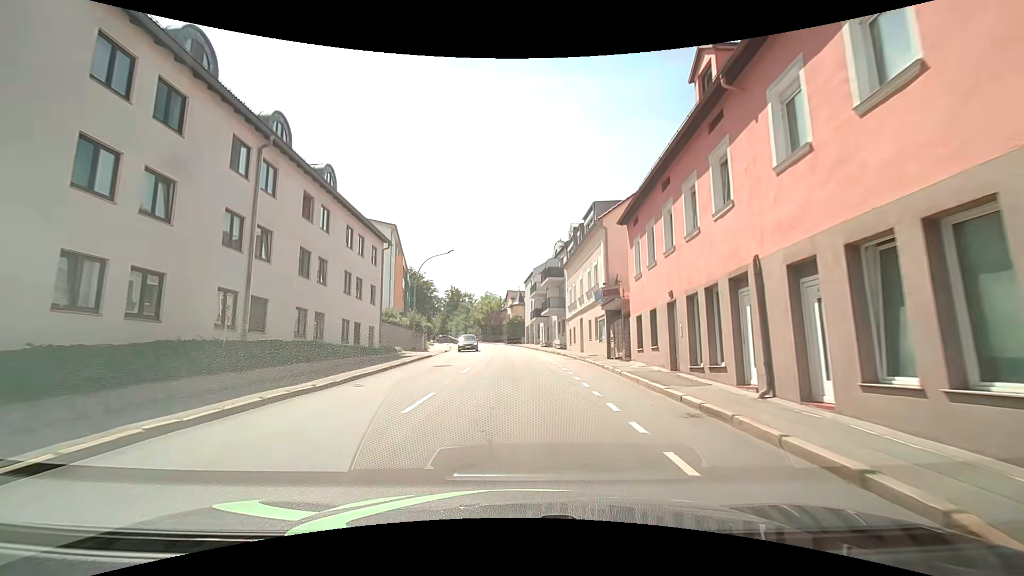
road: tertiary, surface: asphalt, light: Day
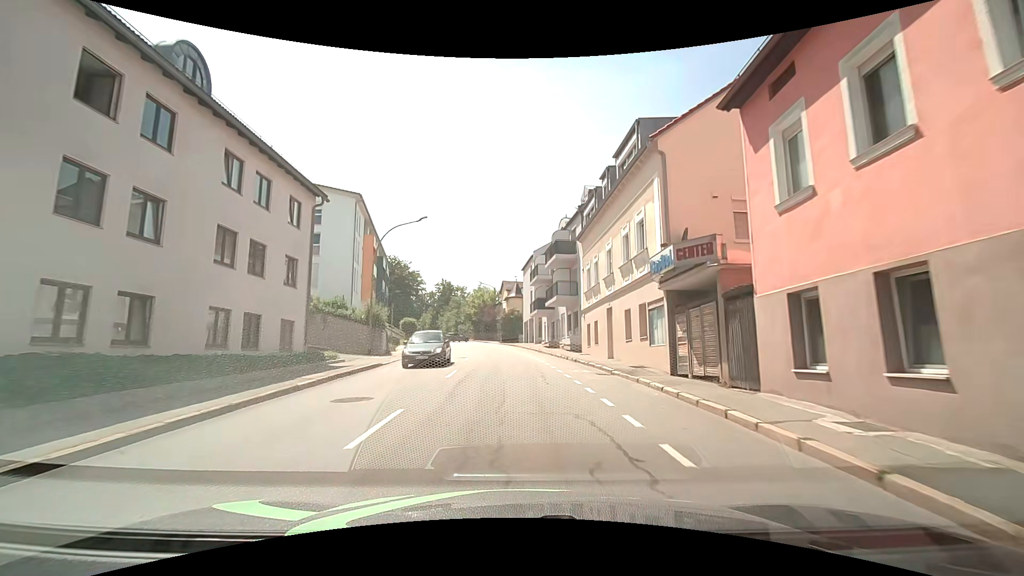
(+0.1, +11.9) m; 0°
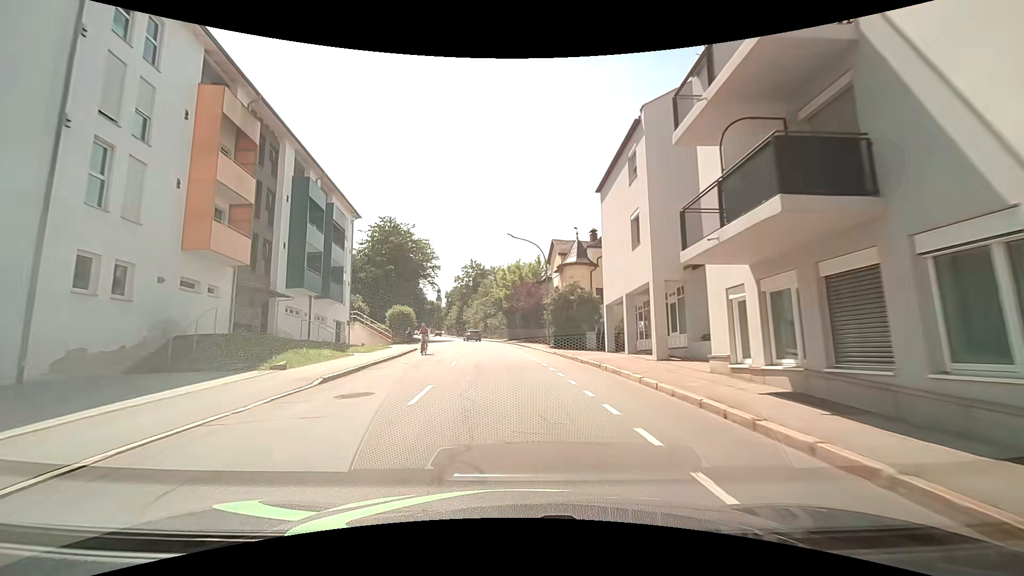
(-1.0, +33.4) m; -5°
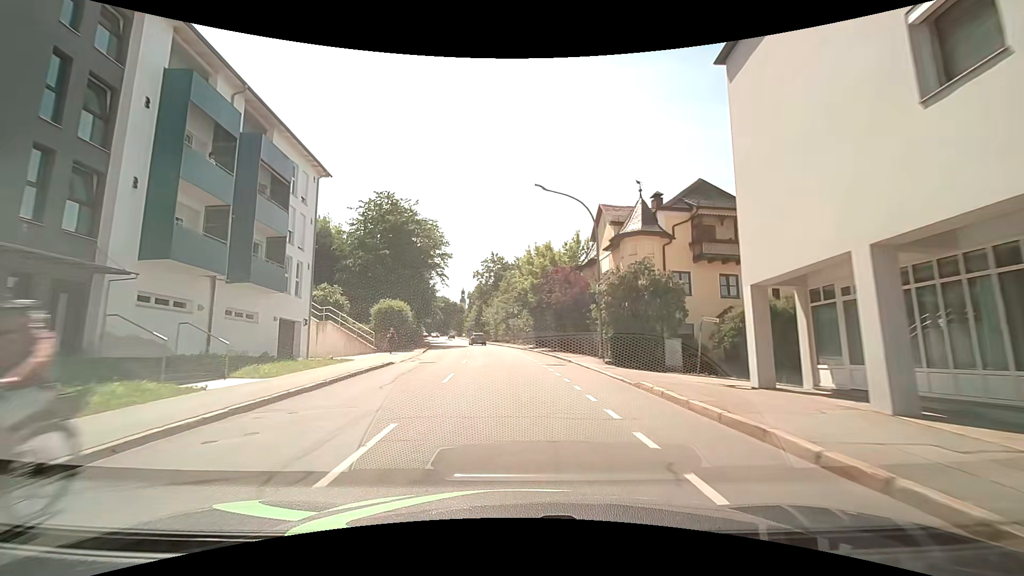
(-0.3, +13.8) m; -2°
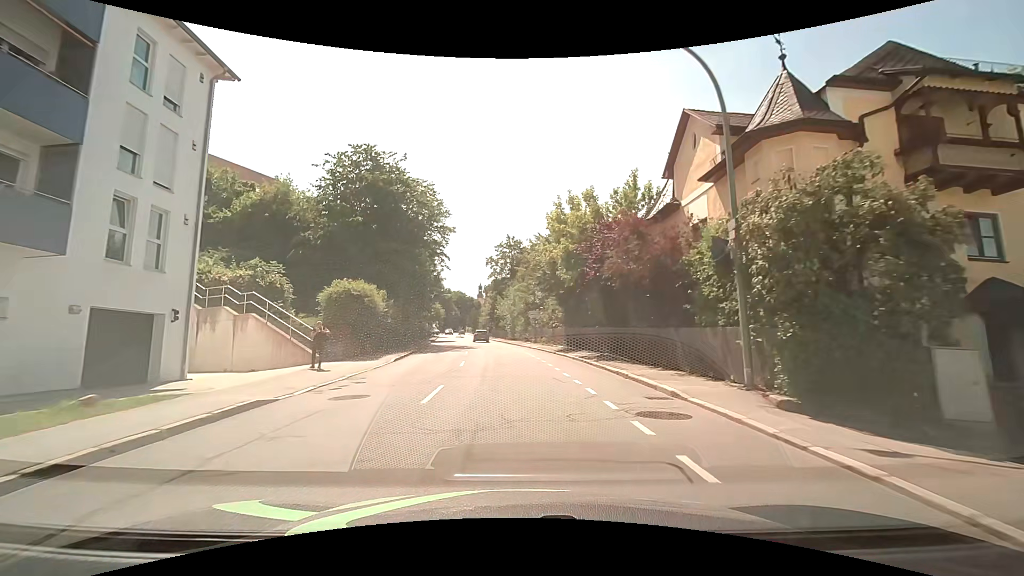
(-0.4, +13.3) m; -2°
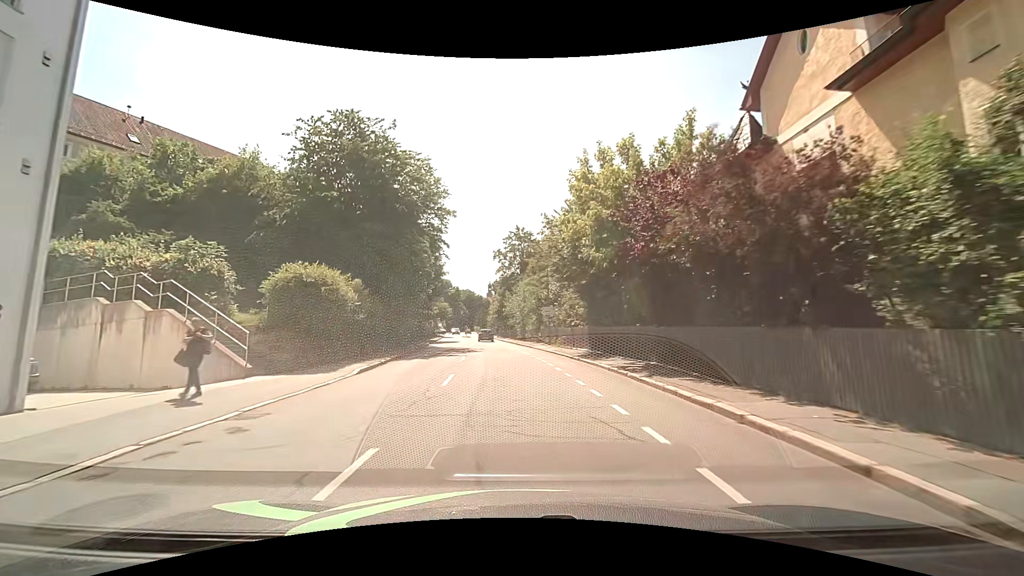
(-0.2, +6.5) m; -2°
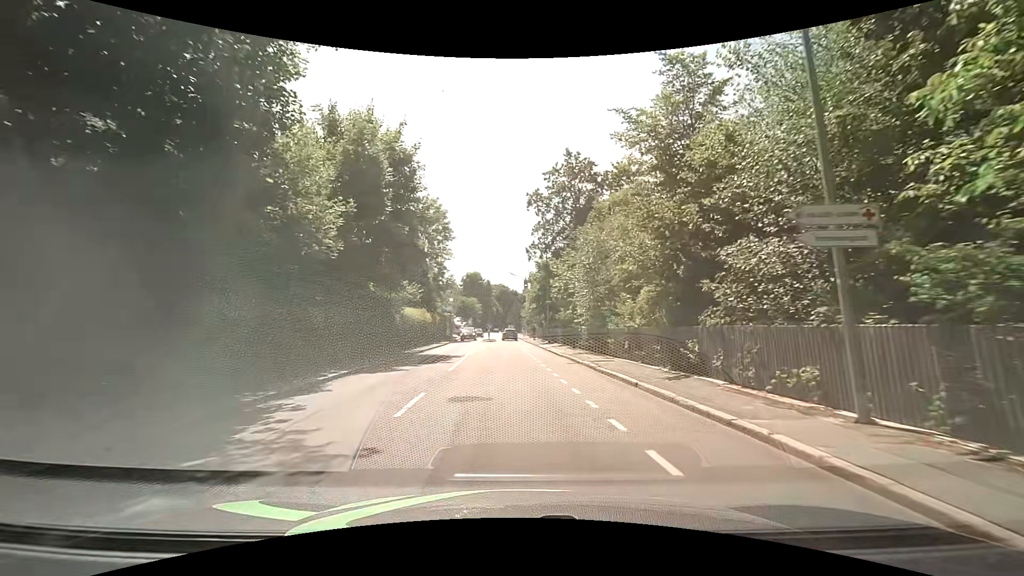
(-1.6, +31.1) m; -5°
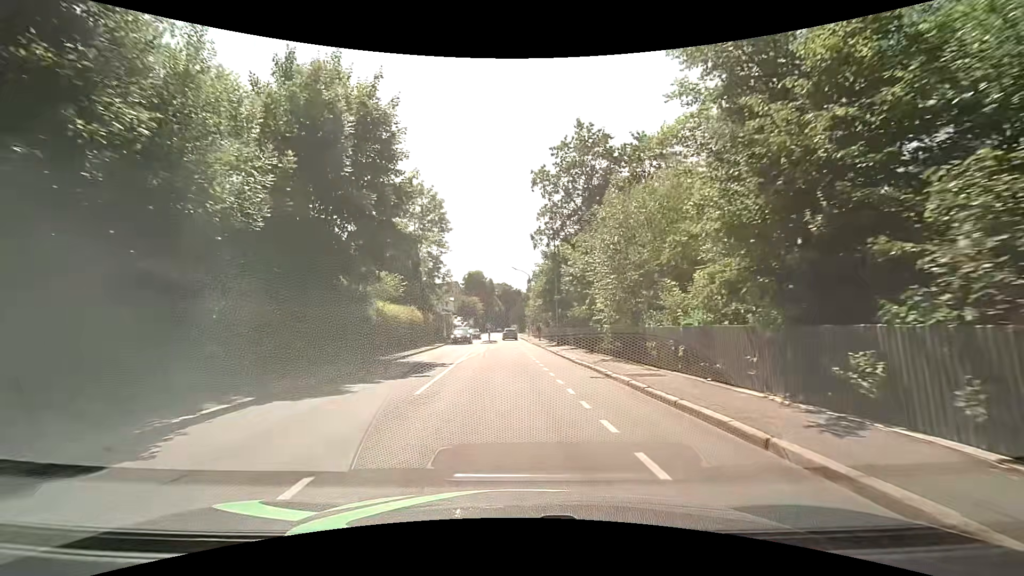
(0.0, +6.1) m; 0°
(0, +10) (0, +20) (-1, +30) (-1, +40) (-1, +50) (-1, +60) (-2, +70) (-3, +80) (-4, +90) (-5, +100) m
